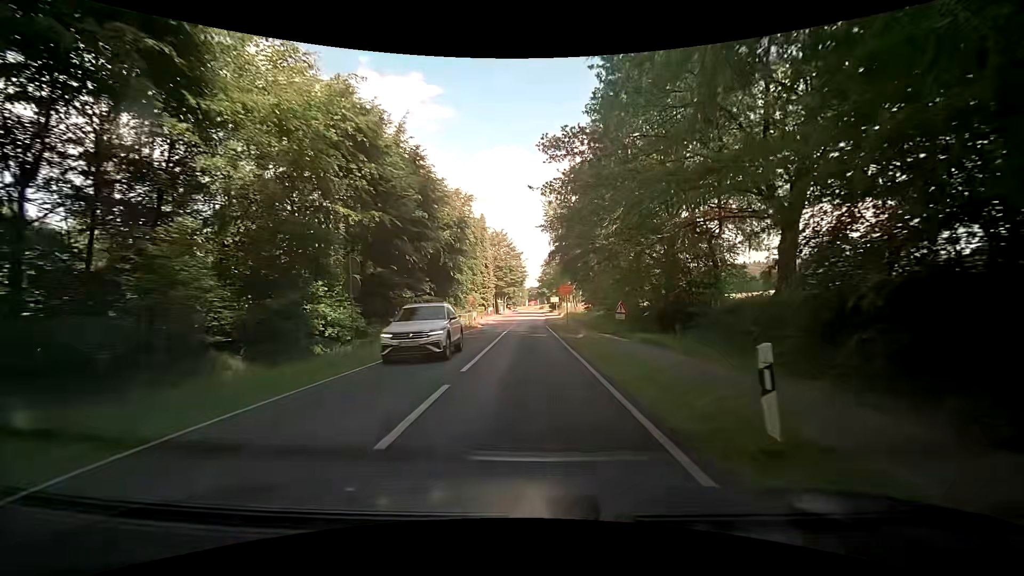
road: secondary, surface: asphalt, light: Day
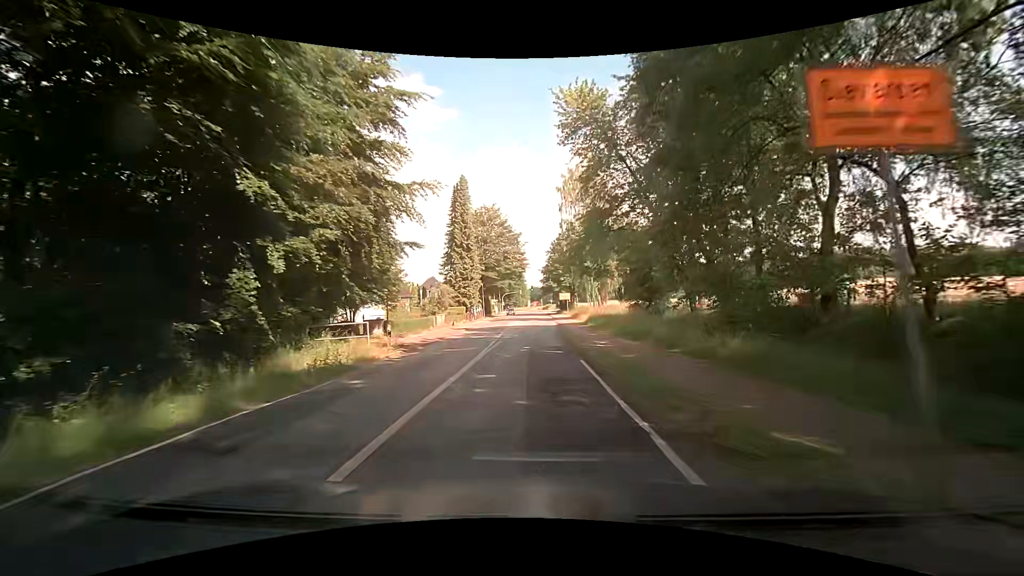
(-0.3, +30.0) m; 0°
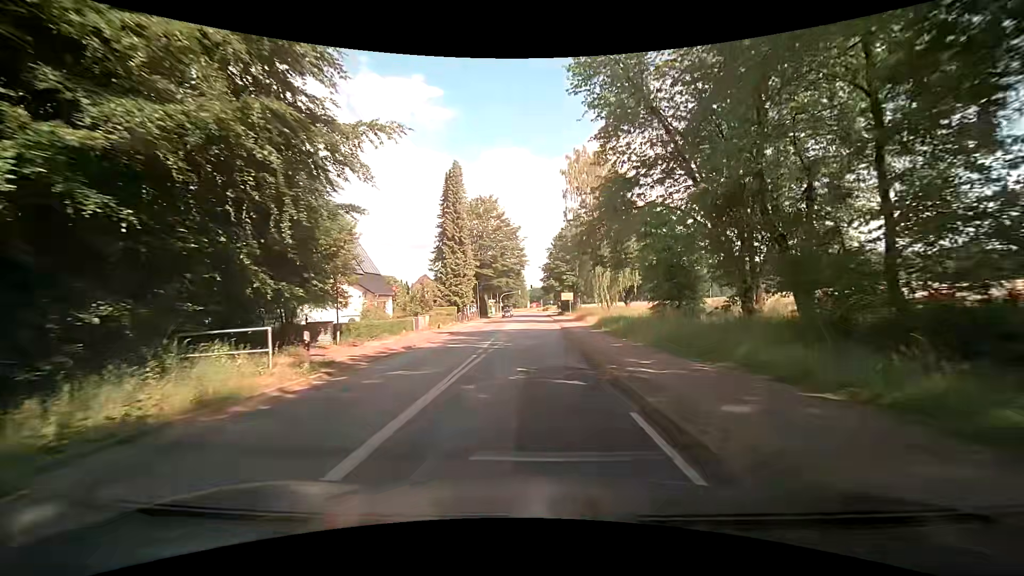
(-0.1, +7.1) m; 0°
(0, +10) (0, +20) (0, +30) (0, +40) (0, +50) (-1, +60) (-2, +70) (-2, +80) (-3, +90) (-3, +100) m
